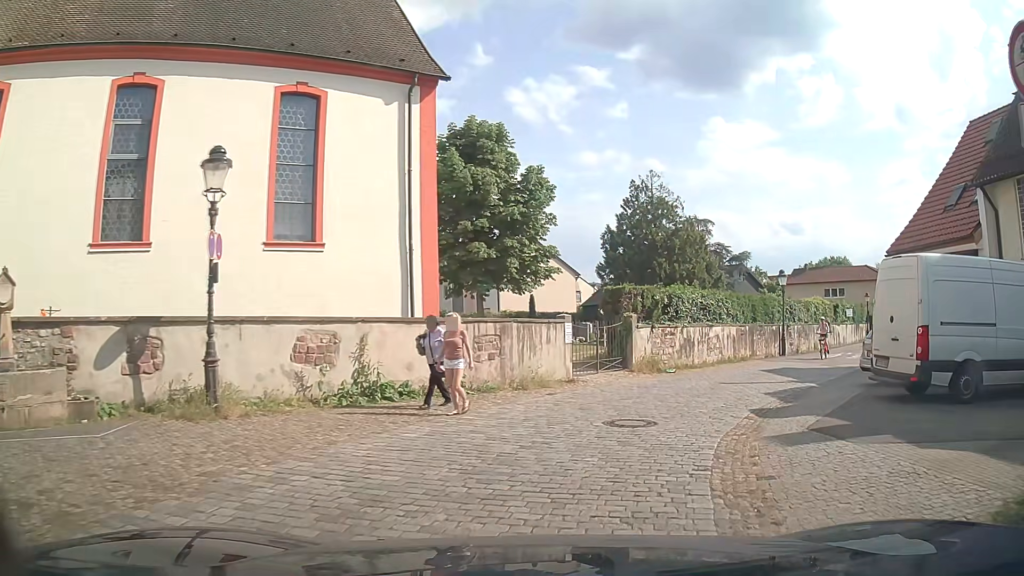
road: residential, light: Day
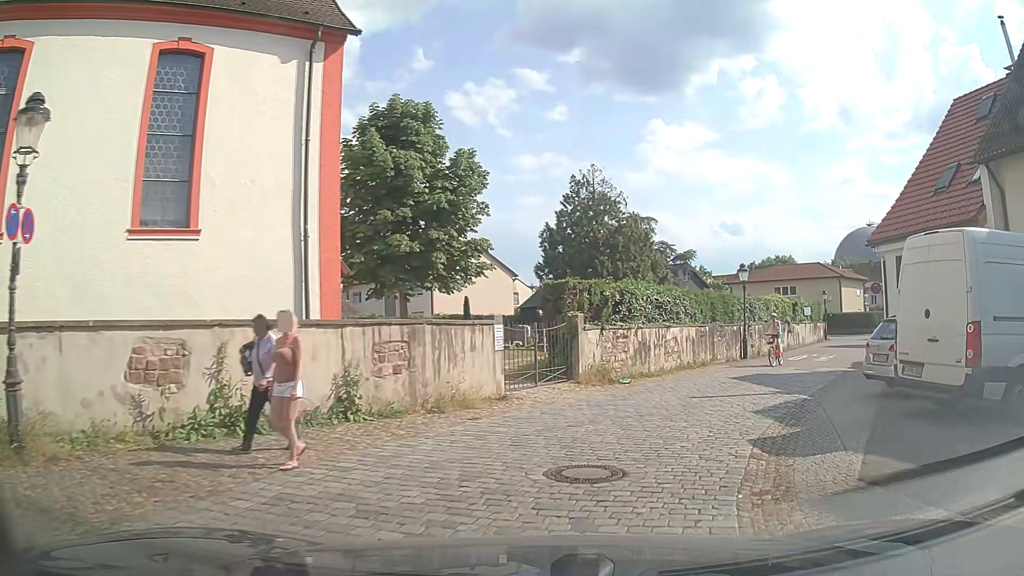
(0.0, +3.3) m; +5°
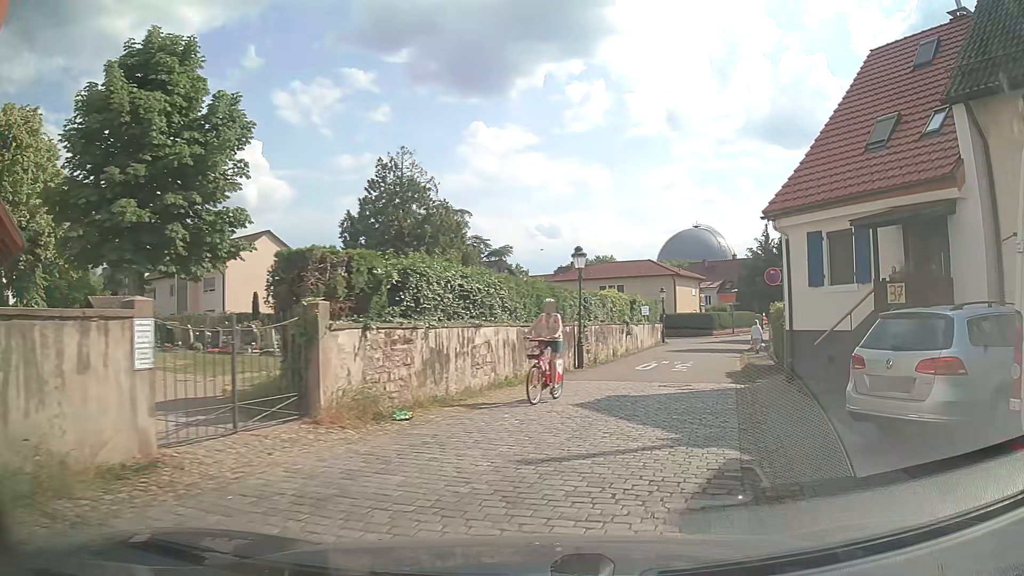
(+0.9, +6.4) m; +16°
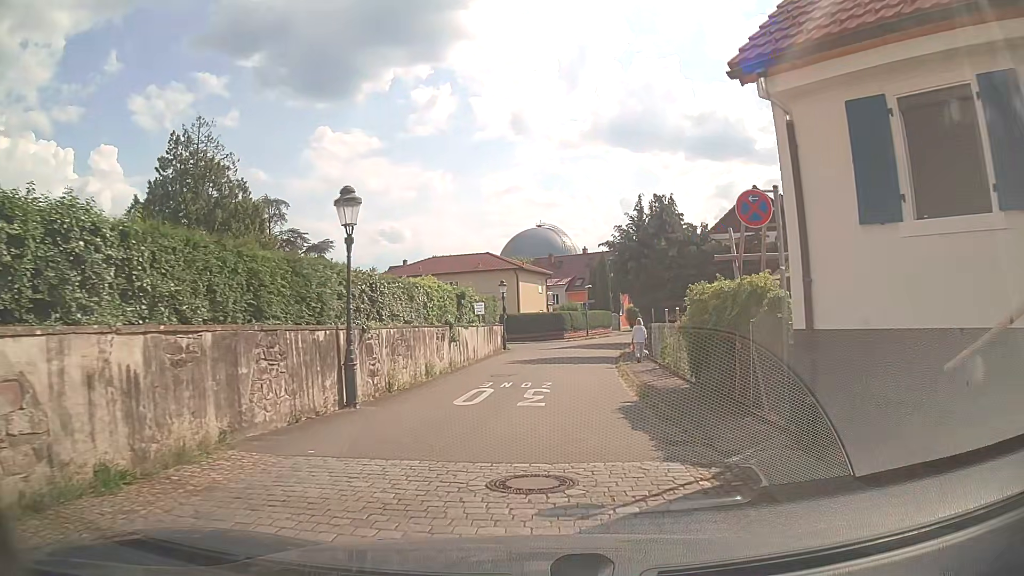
(+1.4, +9.8) m; +12°
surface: asphalt
